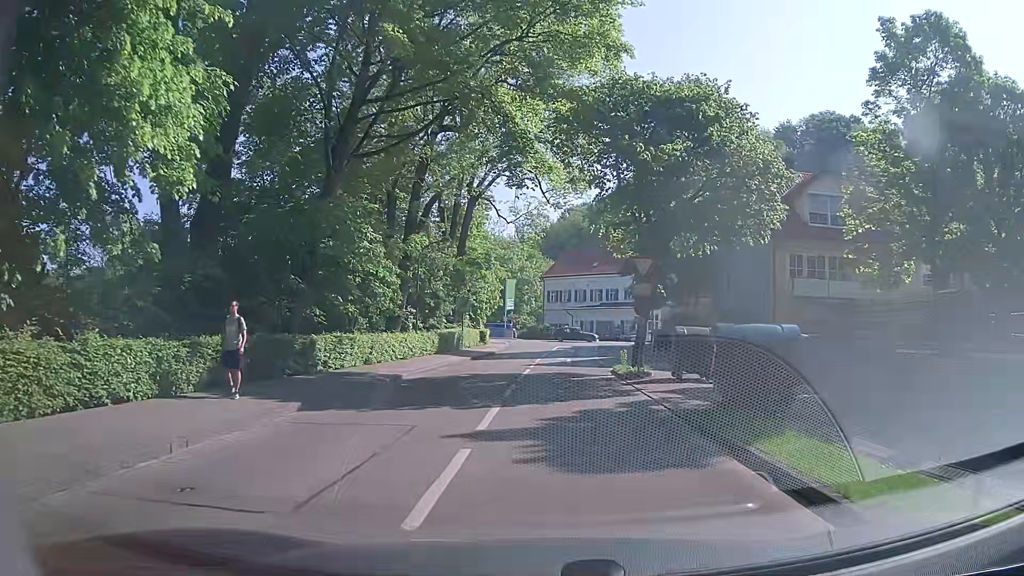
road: residential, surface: asphalt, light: Day
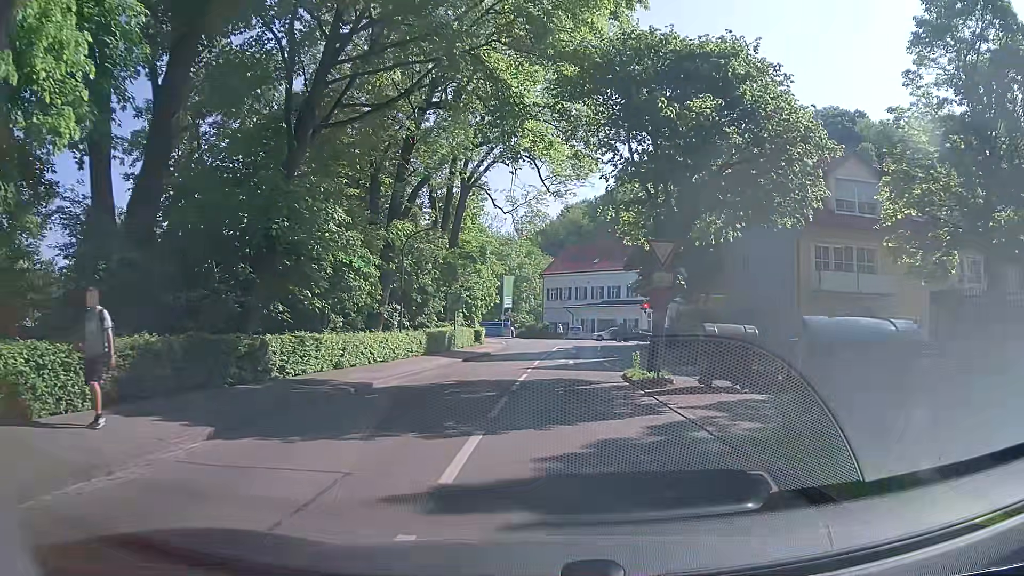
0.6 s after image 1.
(0.0, +3.4) m; 0°
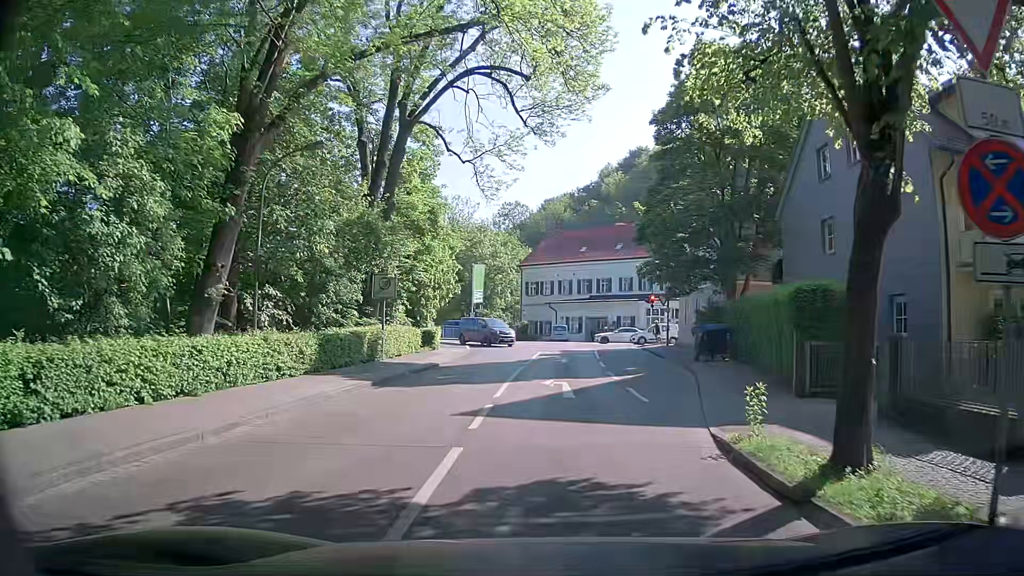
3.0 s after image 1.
(0.0, +13.3) m; +2°
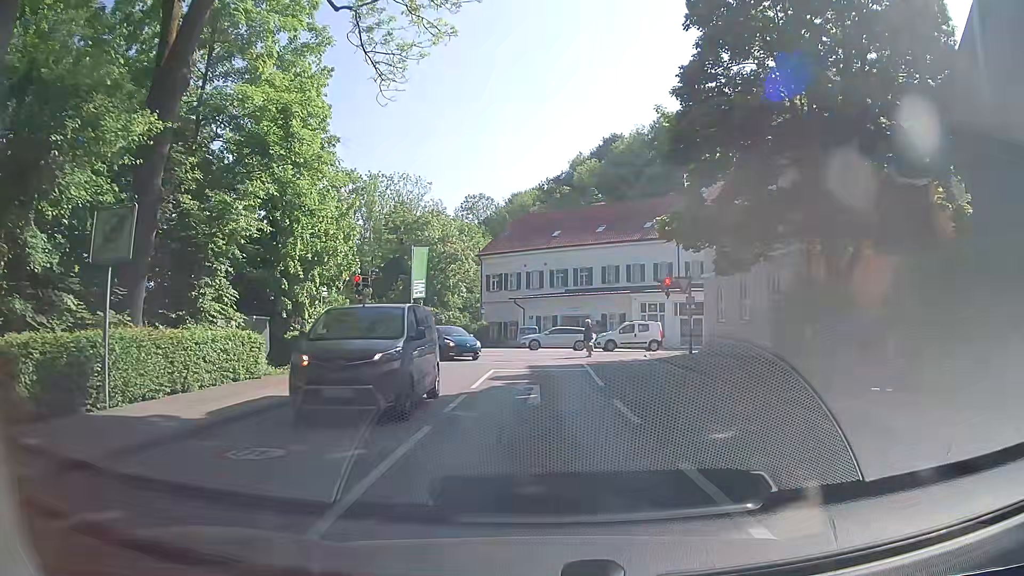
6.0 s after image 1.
(+0.2, +15.5) m; +2°
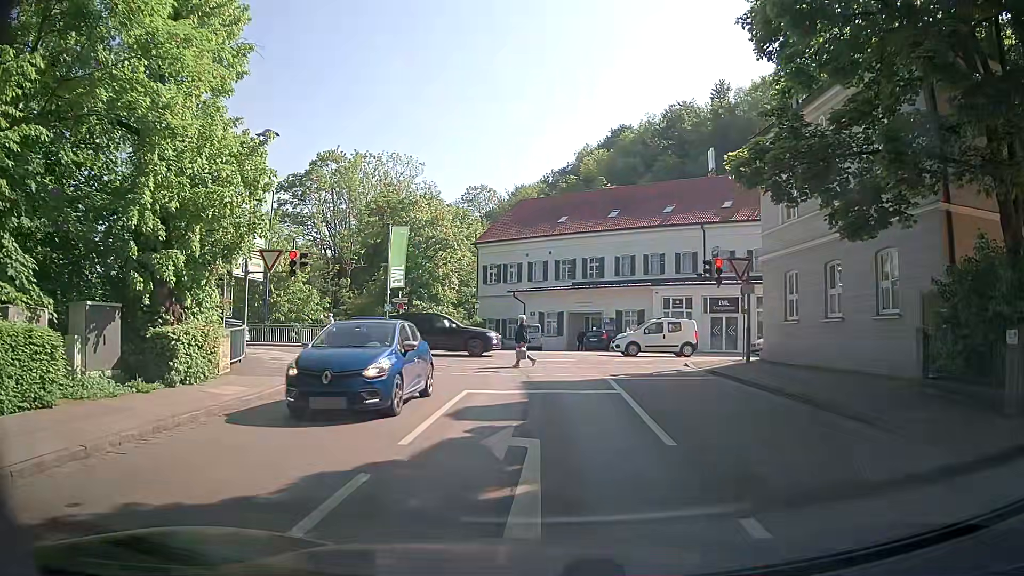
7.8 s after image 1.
(-0.1, +8.1) m; 0°
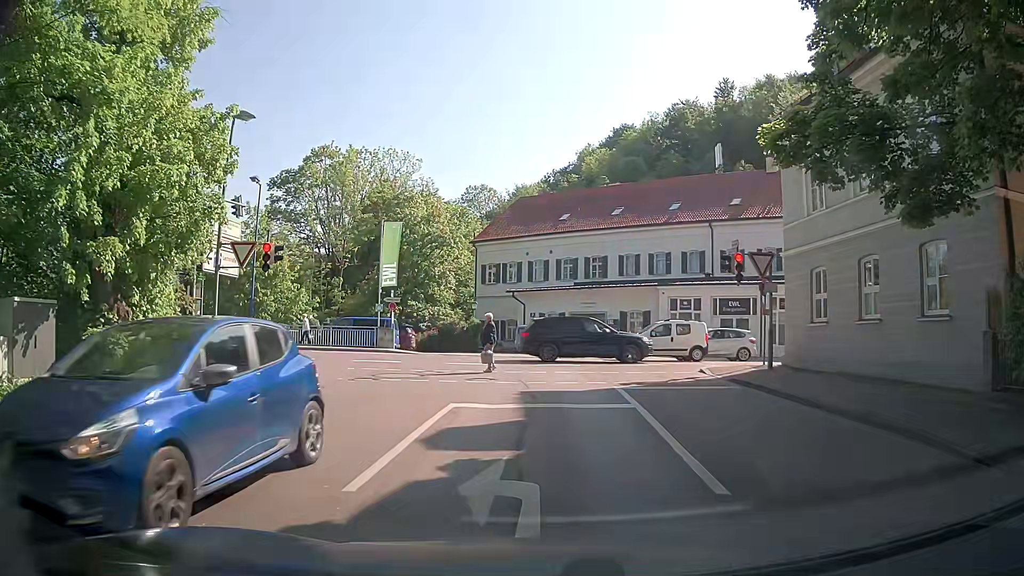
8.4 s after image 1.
(-0.1, +2.2) m; 0°
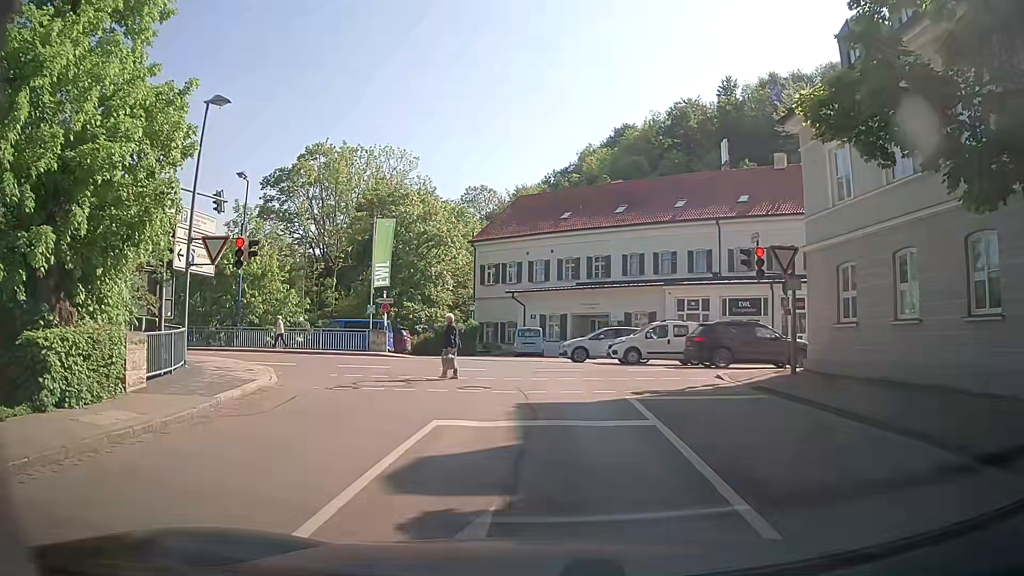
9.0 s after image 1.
(0.0, +1.8) m; -2°
